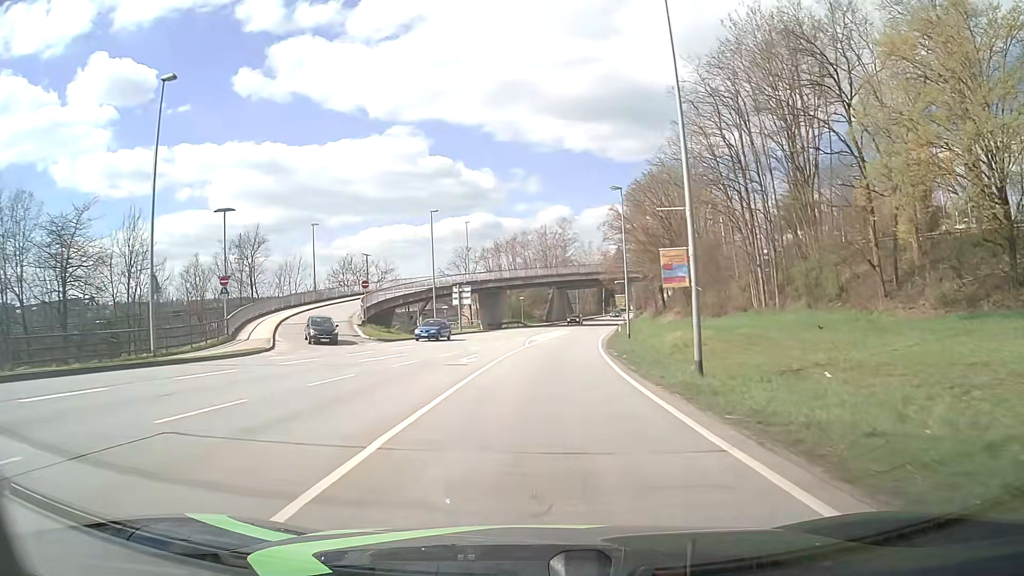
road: primary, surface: asphalt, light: Day
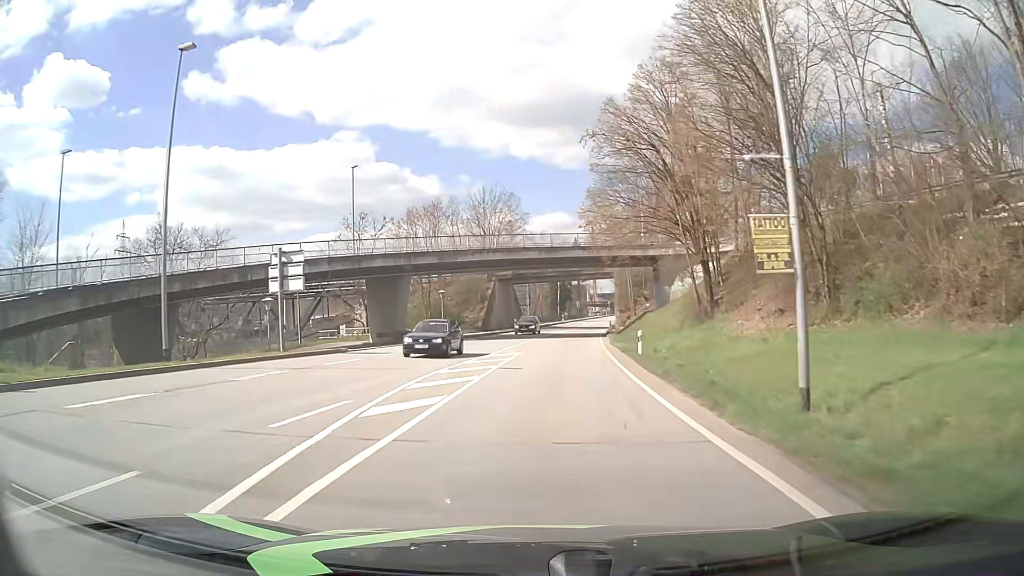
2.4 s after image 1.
(+1.2, +35.9) m; +4°
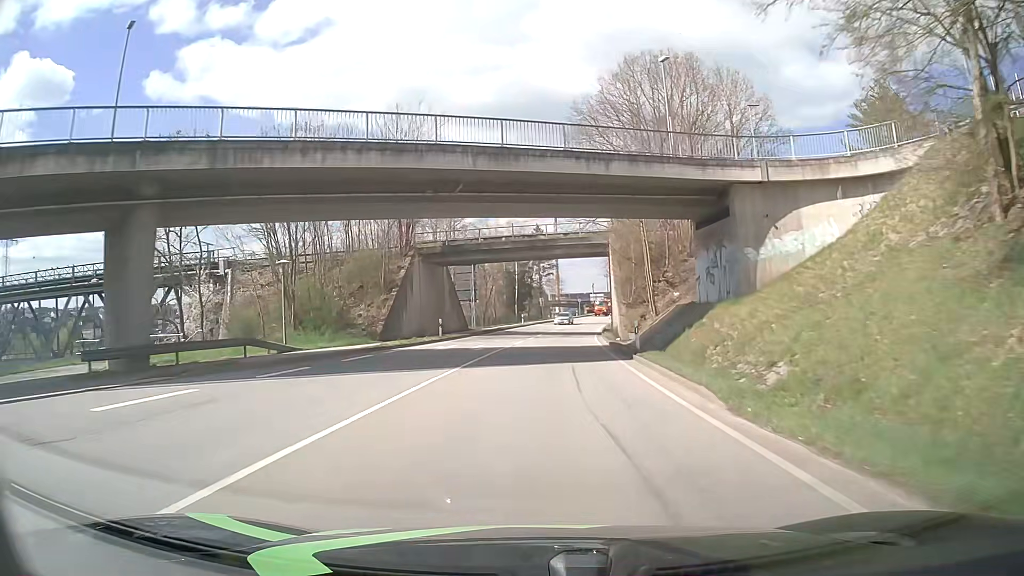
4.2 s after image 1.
(+0.9, +30.0) m; +3°
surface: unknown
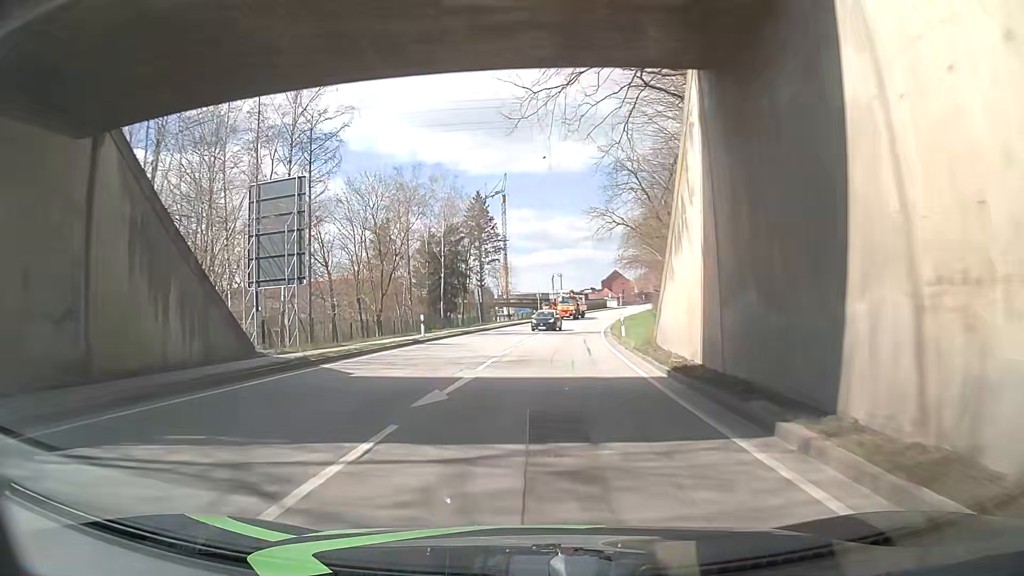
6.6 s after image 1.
(+1.8, +41.1) m; +5°
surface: asphalt
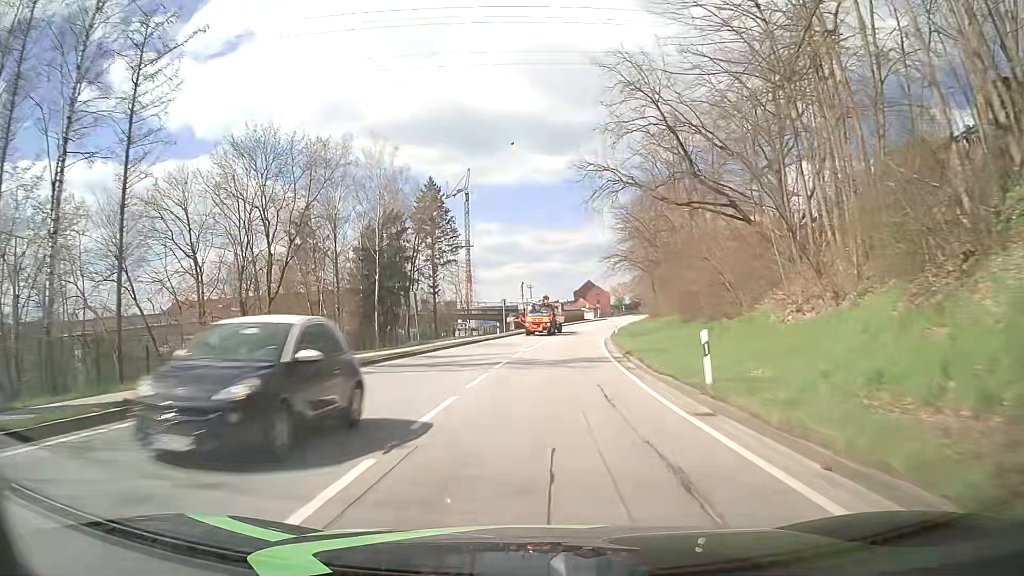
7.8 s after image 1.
(+0.3, +19.5) m; +2°
